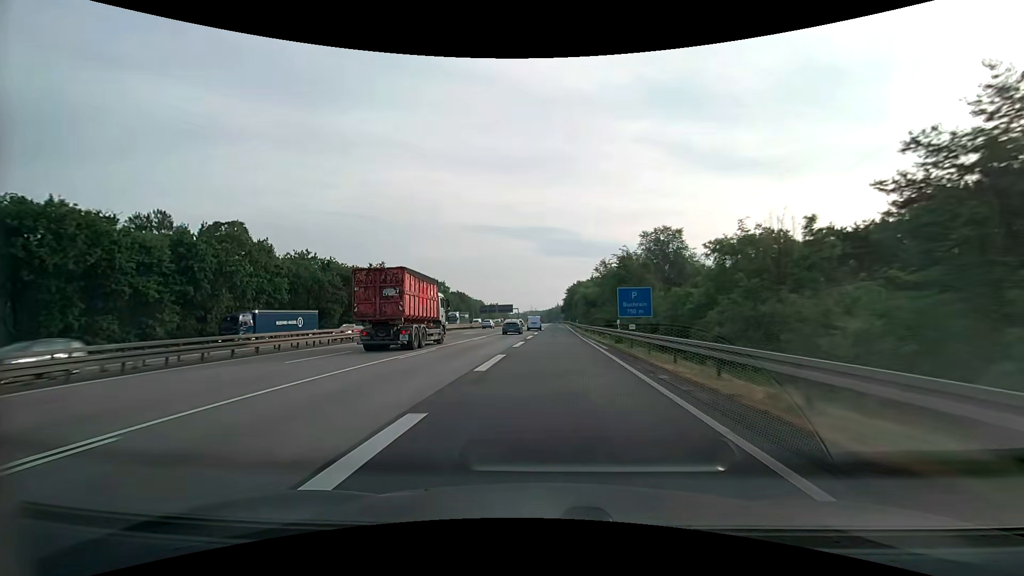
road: motorway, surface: asphalt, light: Day
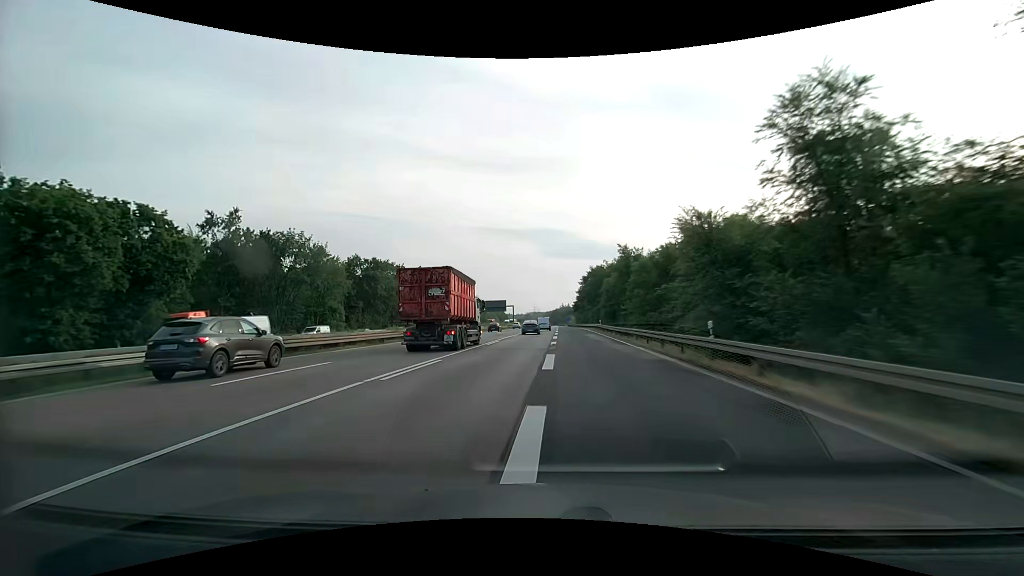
(-0.3, +59.4) m; -1°
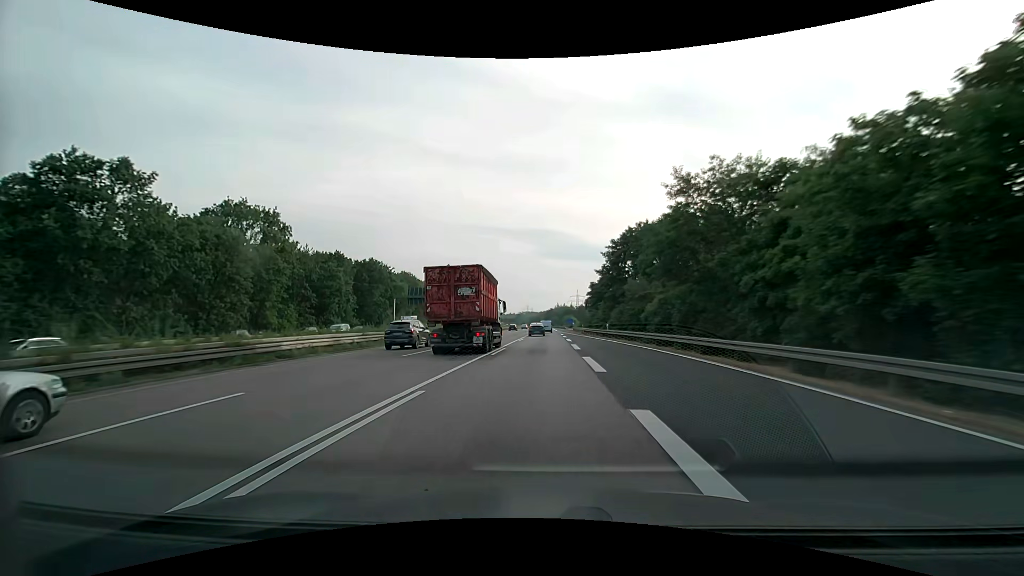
(+0.2, +60.1) m; +1°
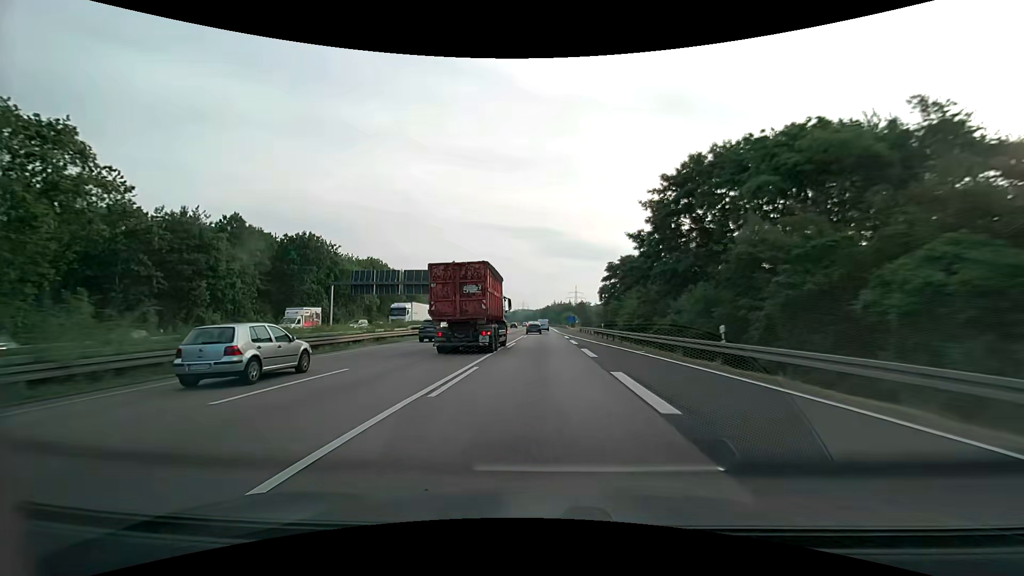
(+0.1, +30.2) m; +1°
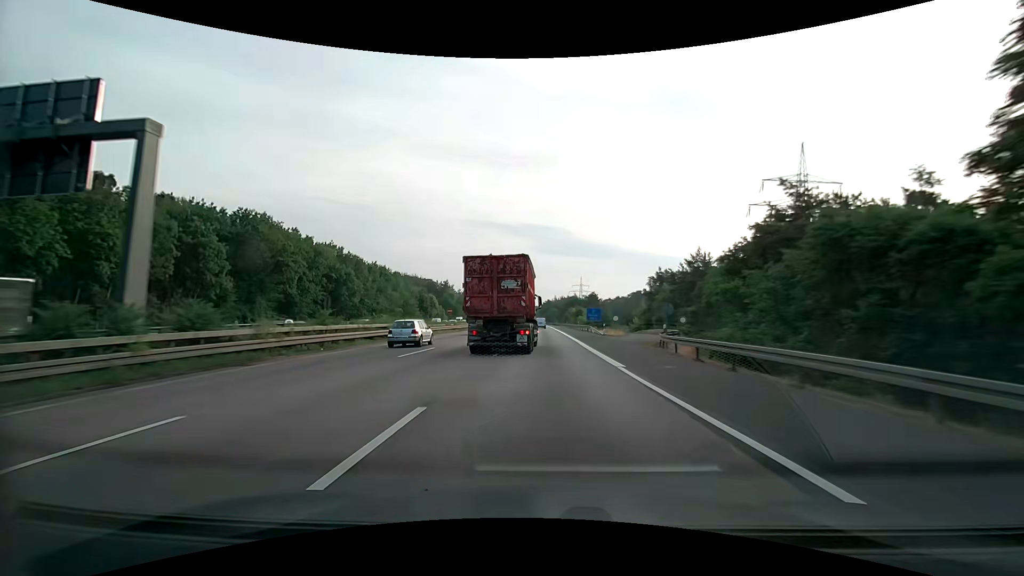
(-0.1, +60.7) m; 0°
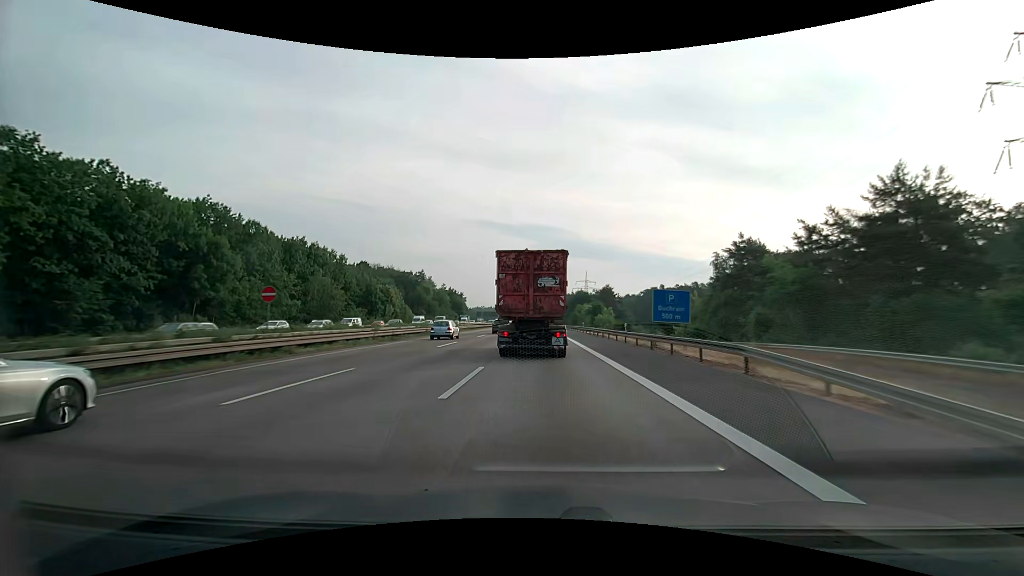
(+0.2, +45.9) m; 0°
(0, +10) (0, +20) (0, +30) (0, +40) (0, +50) (-1, +60) (-1, +70) (-2, +80) (-2, +90) (-3, +100) m
